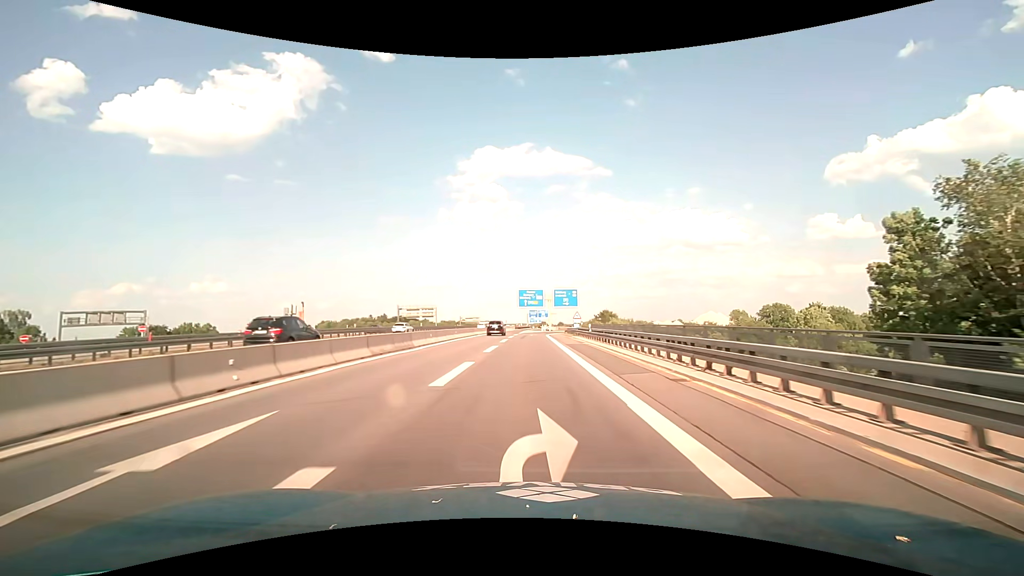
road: motorway_link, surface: asphalt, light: Day
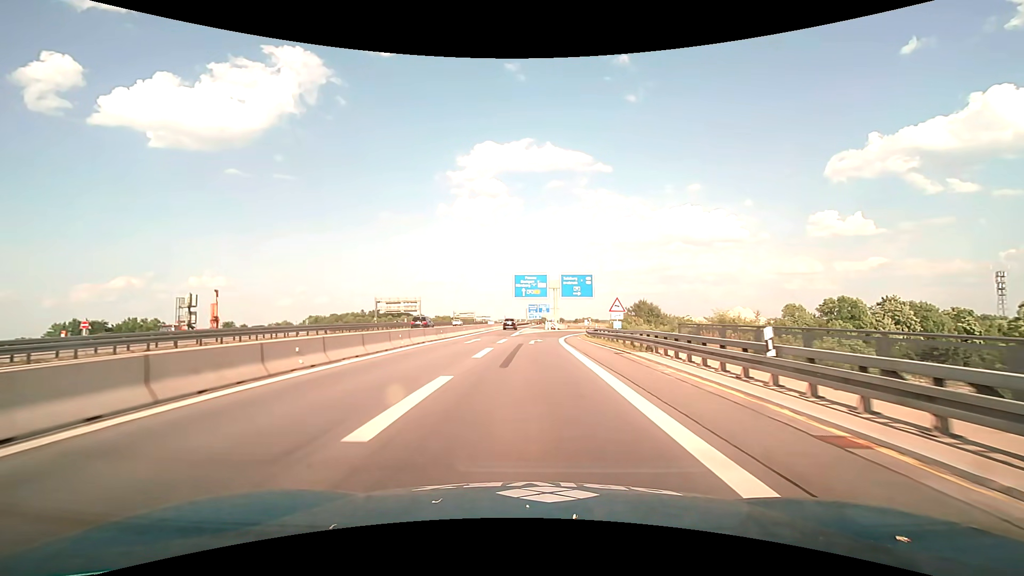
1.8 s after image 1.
(0.0, +28.8) m; 0°
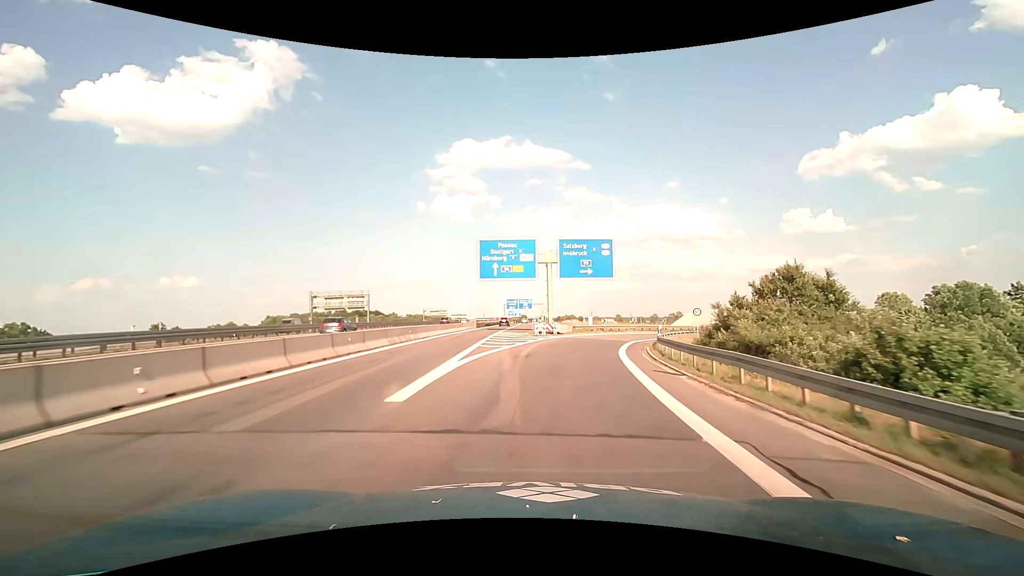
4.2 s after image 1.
(+0.3, +36.3) m; +2°
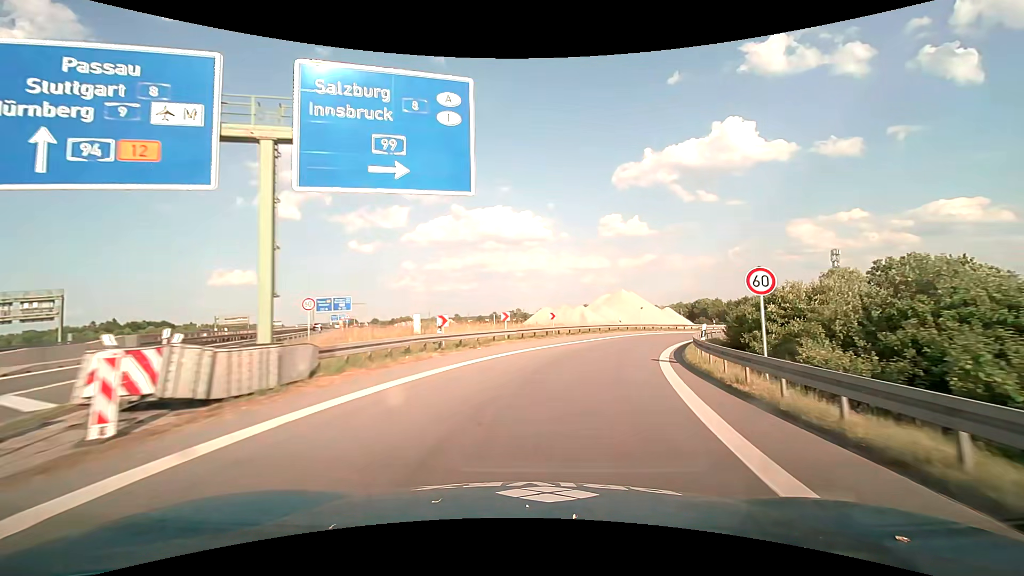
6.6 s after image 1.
(+4.6, +35.0) m; +18°
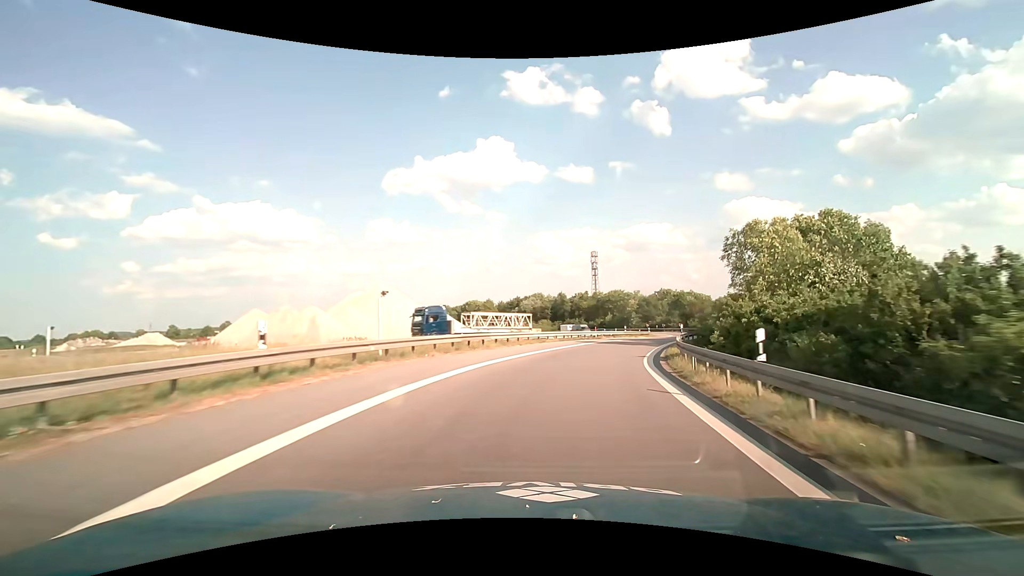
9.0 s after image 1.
(+8.4, +34.5) m; +26°
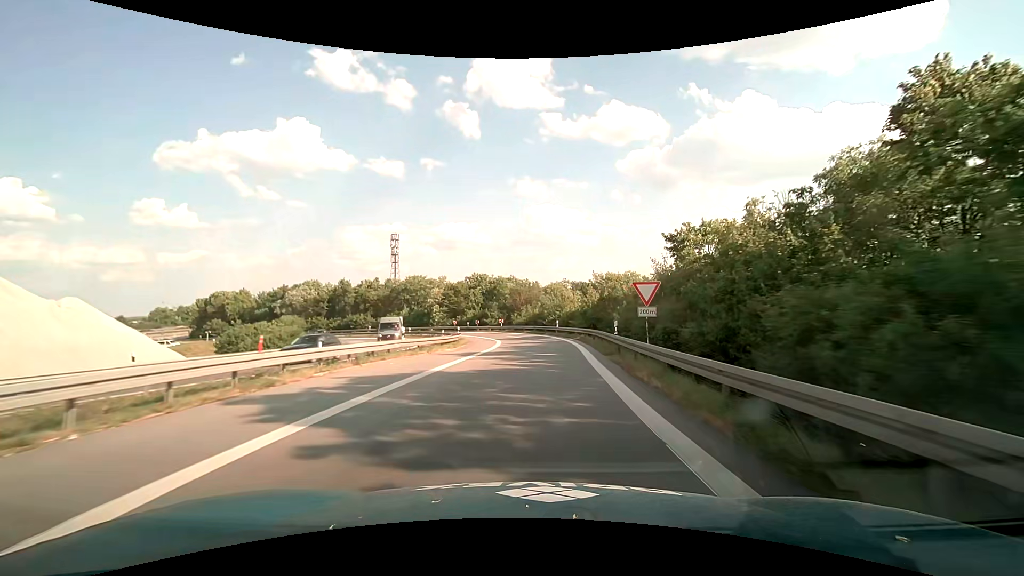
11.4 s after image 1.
(+7.7, +35.4) m; +22°
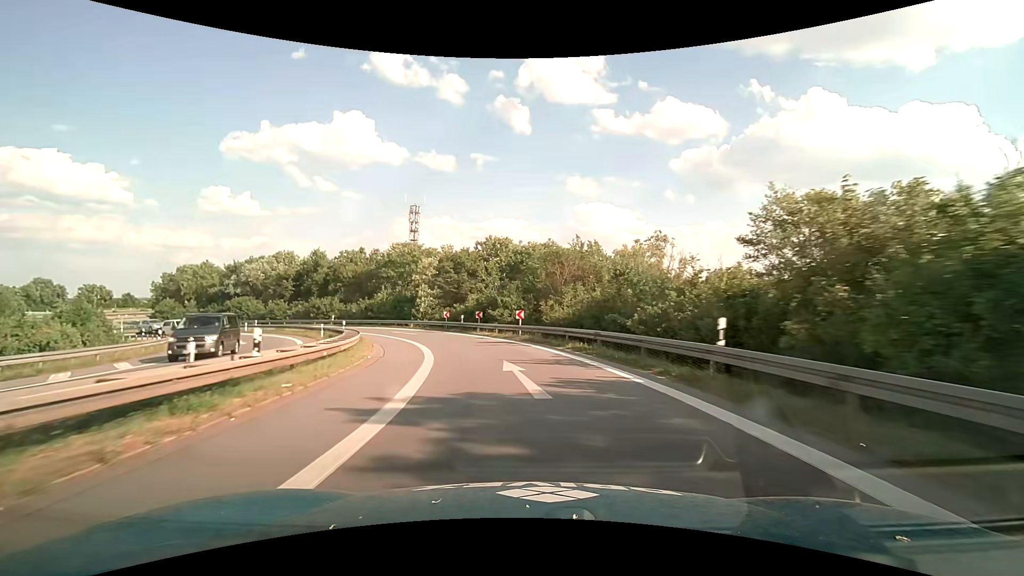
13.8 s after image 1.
(+0.4, +37.0) m; -5°
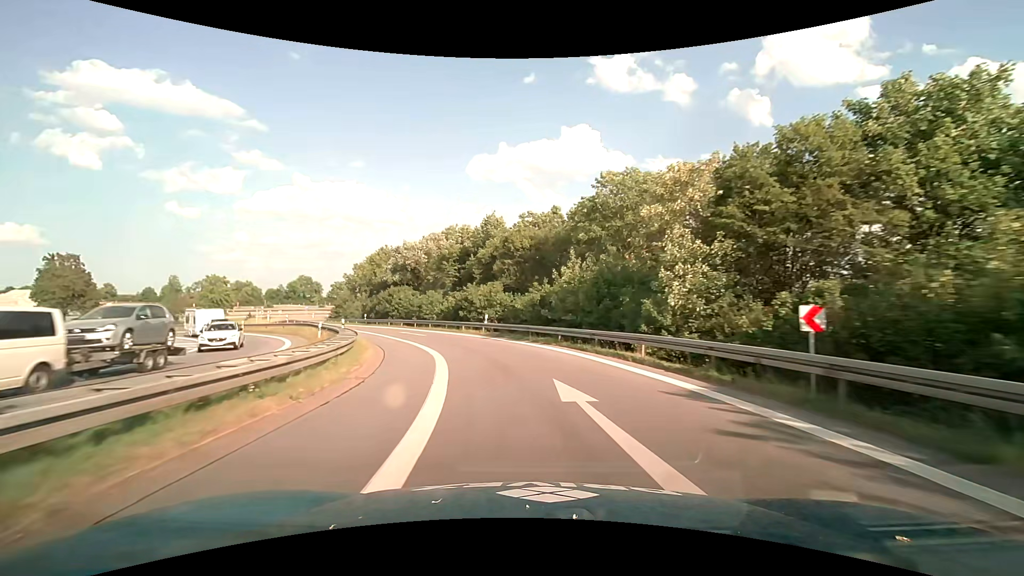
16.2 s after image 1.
(-7.3, +35.7) m; -24°
(-1, +10) (-2, +20) (-5, +29) (-10, +38) (-15, +47) (-21, +55) (-26, +63) (-32, +72) (-36, +81) (-40, +90) m
